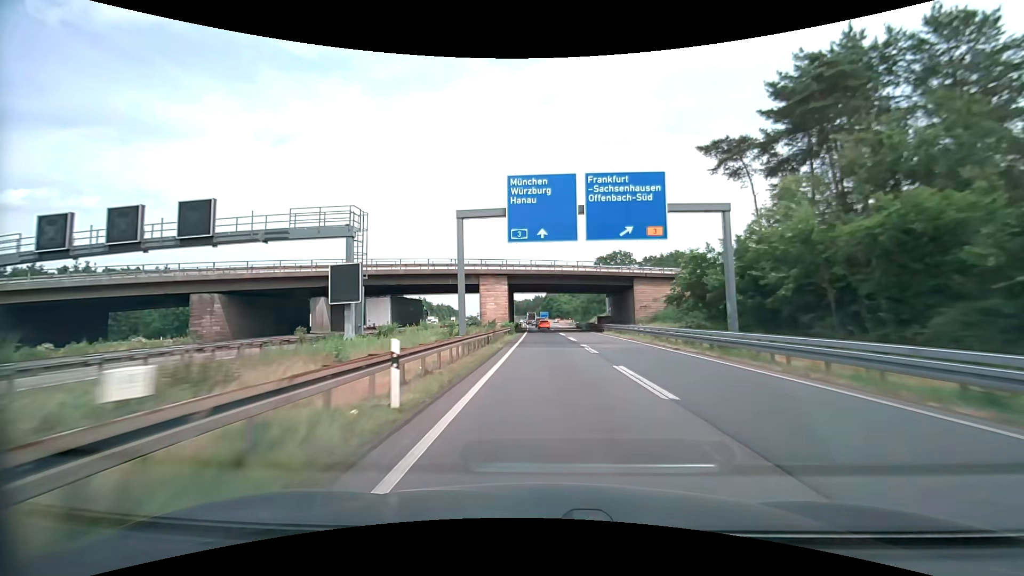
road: motorway_link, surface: asphalt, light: Day
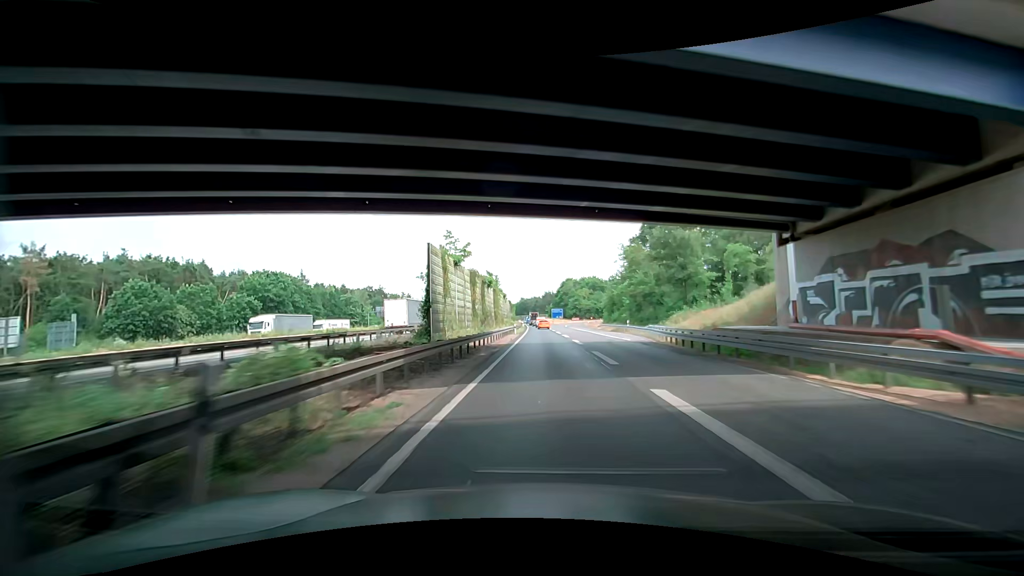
(-0.7, +66.1) m; +1°
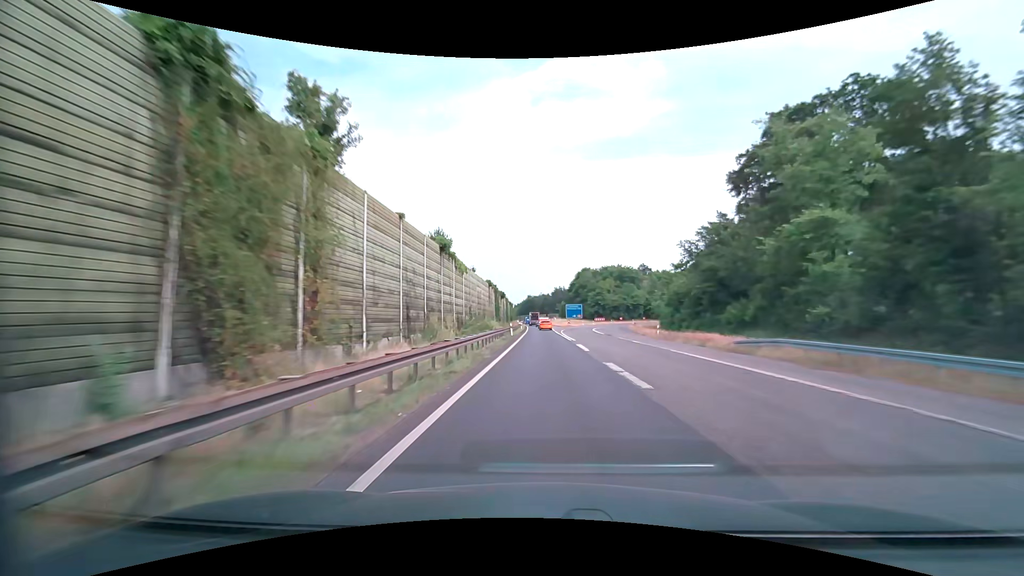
(-3.3, +54.0) m; -3°
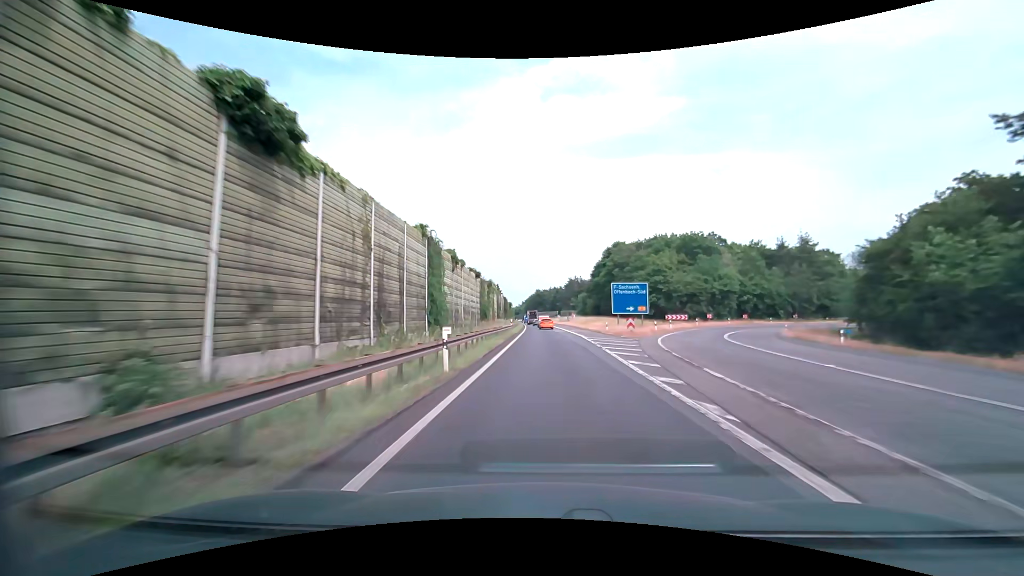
(-1.3, +67.0) m; -2°
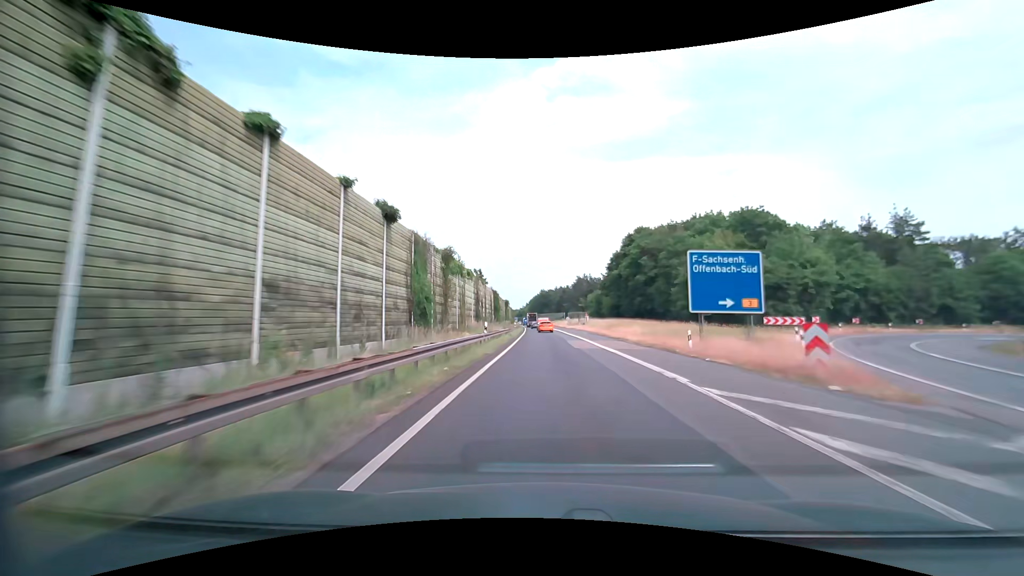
(-0.1, +26.6) m; -1°
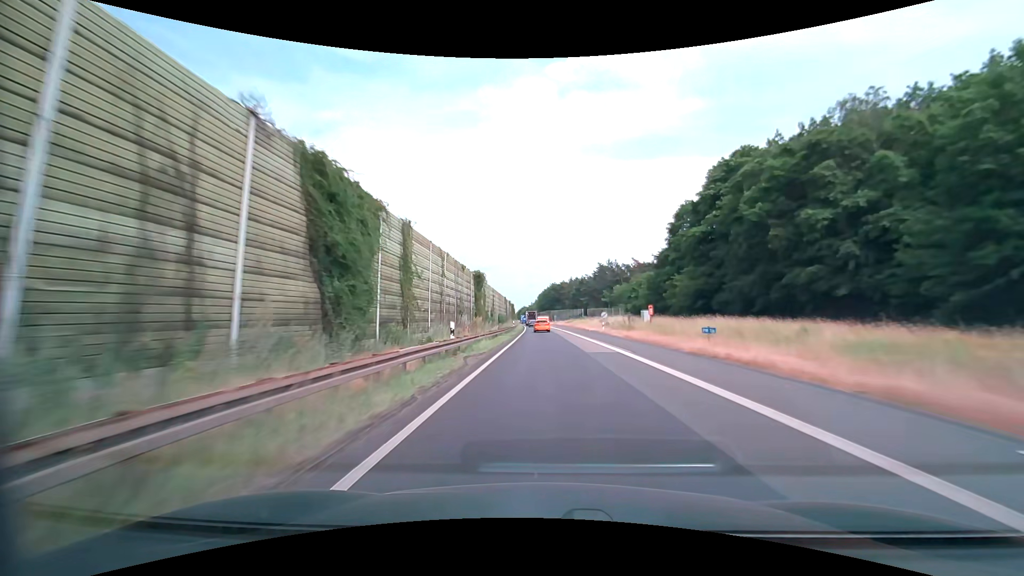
(-0.4, +52.9) m; -1°
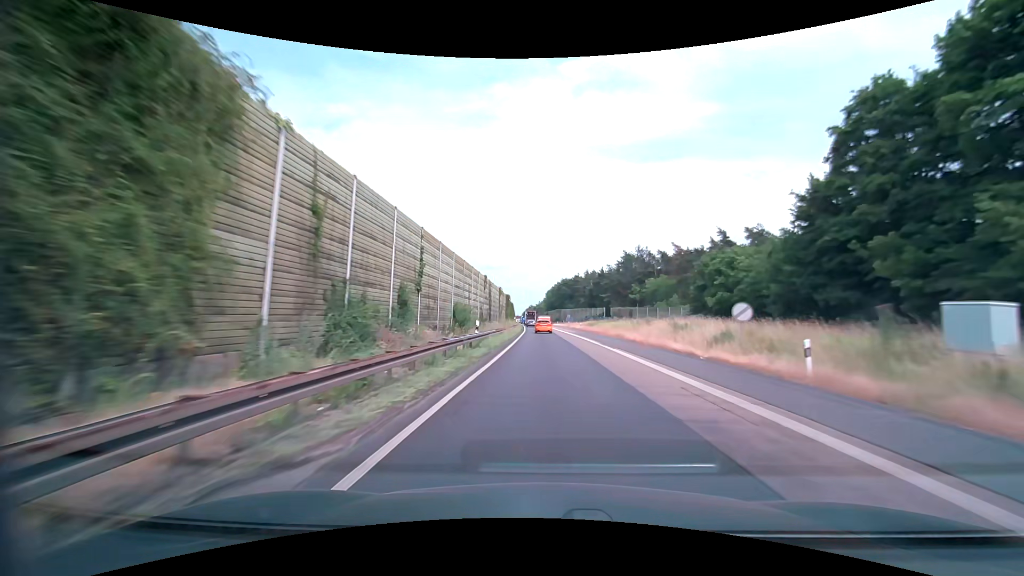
(-0.4, +39.5) m; -1°
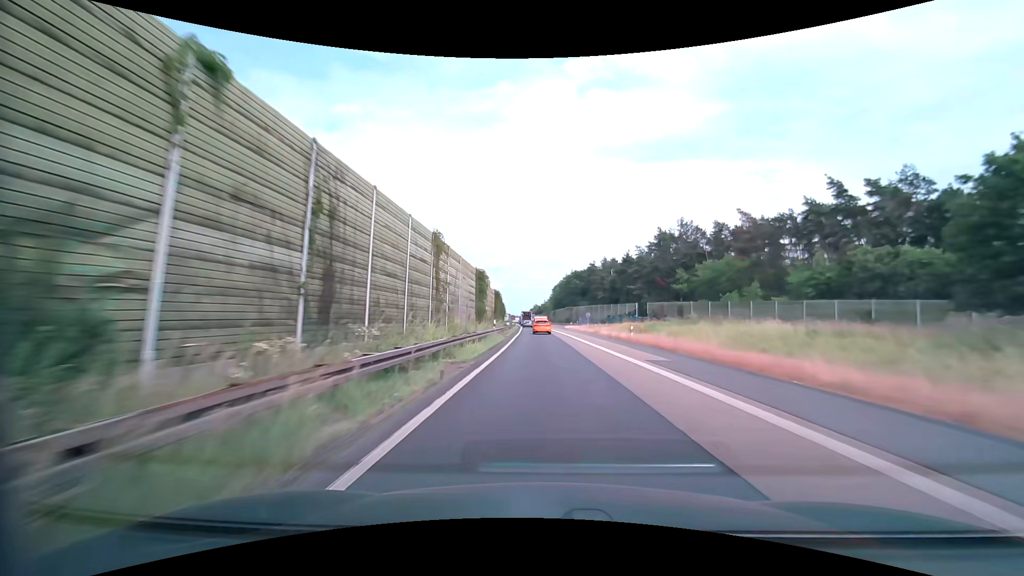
(-0.1, +39.3) m; -1°
(0, +10) (0, +20) (0, +30) (0, +40) (0, +50) (-1, +60) (-1, +70) (-1, +80) (-2, +90) (-2, +100) m
